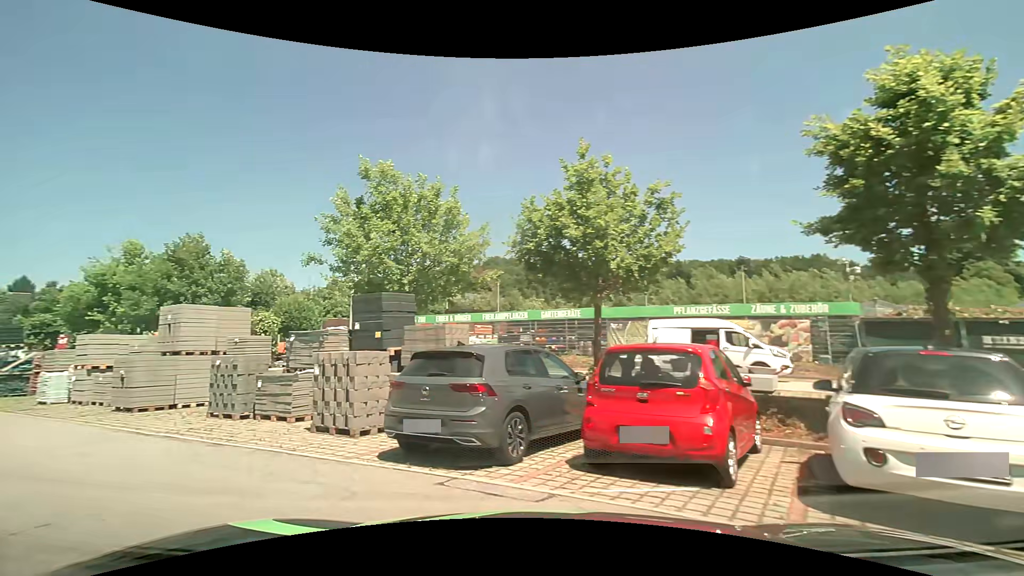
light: Day
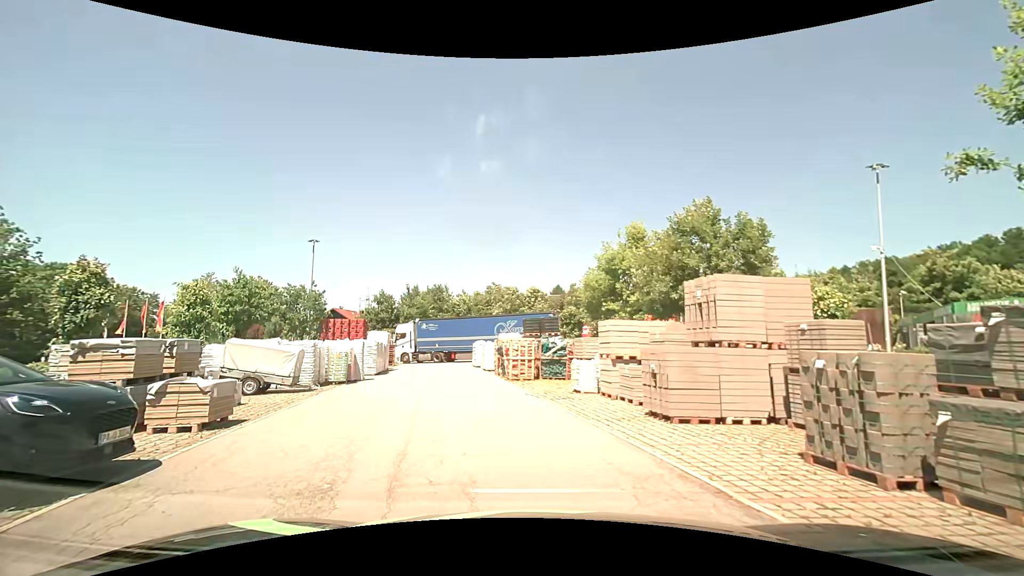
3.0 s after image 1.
(-3.0, +5.3) m; -50°
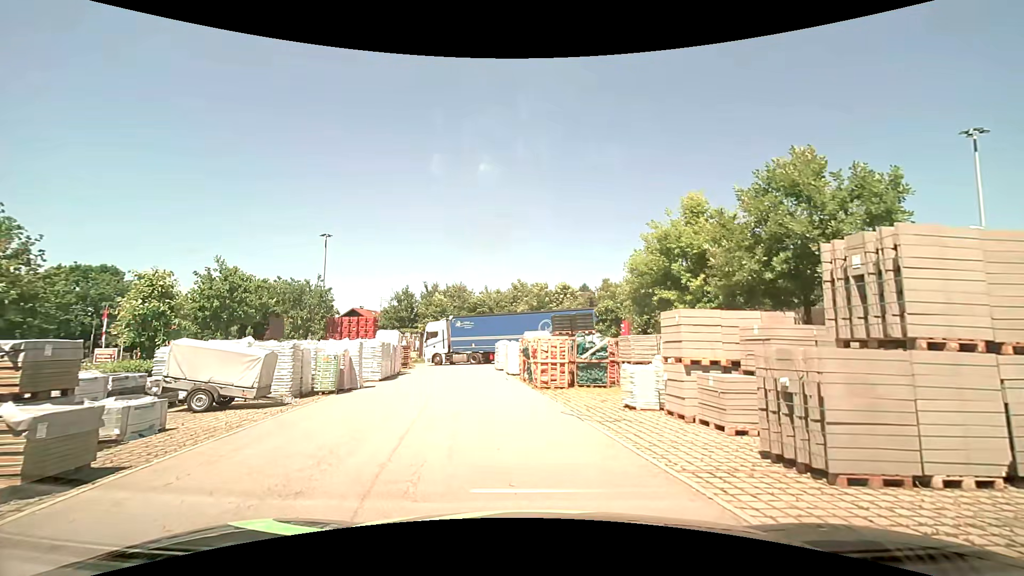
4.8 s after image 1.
(-0.3, +3.9) m; -5°
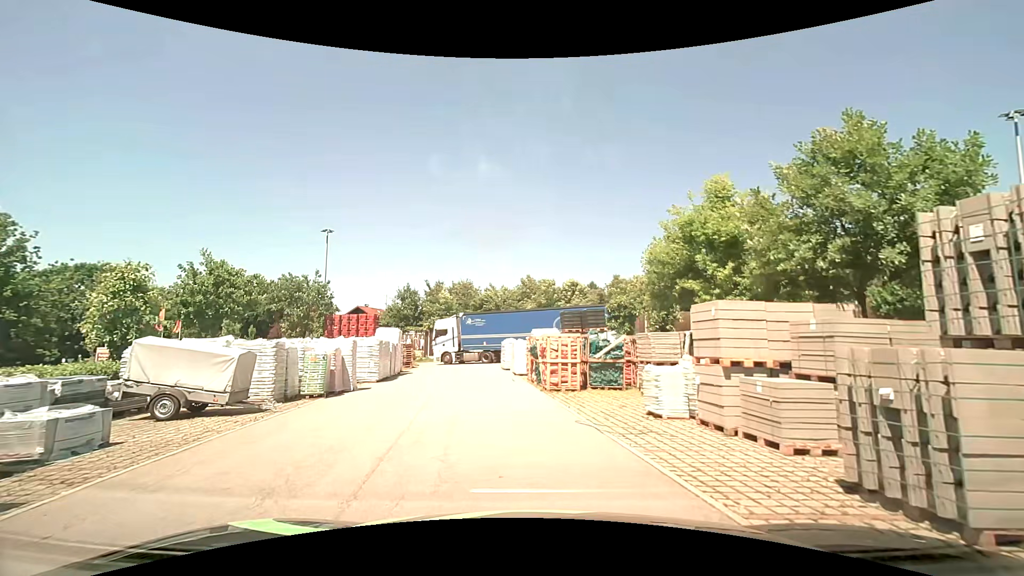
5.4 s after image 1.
(0.0, +1.5) m; -1°
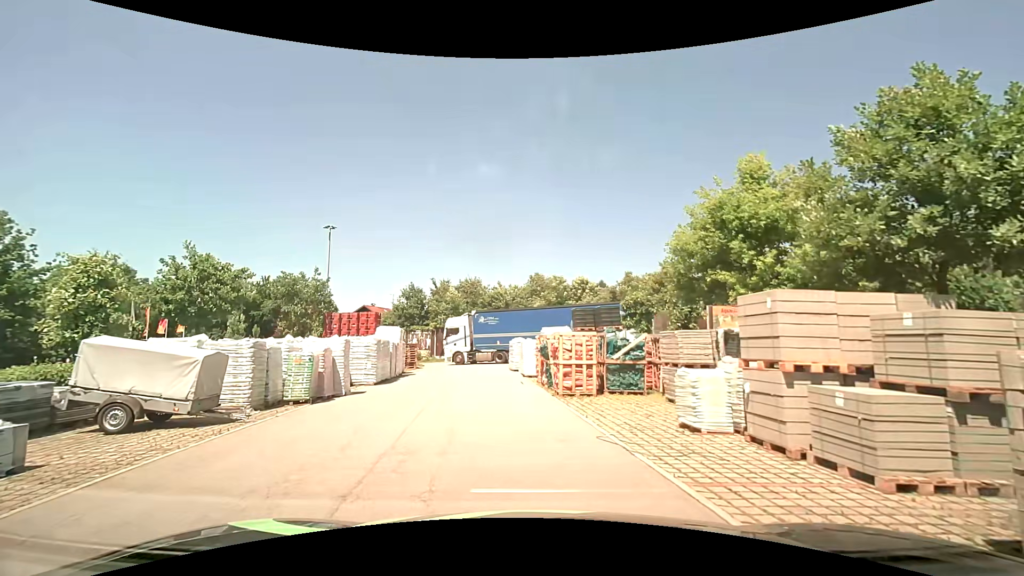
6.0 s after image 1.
(0.0, +1.6) m; 0°
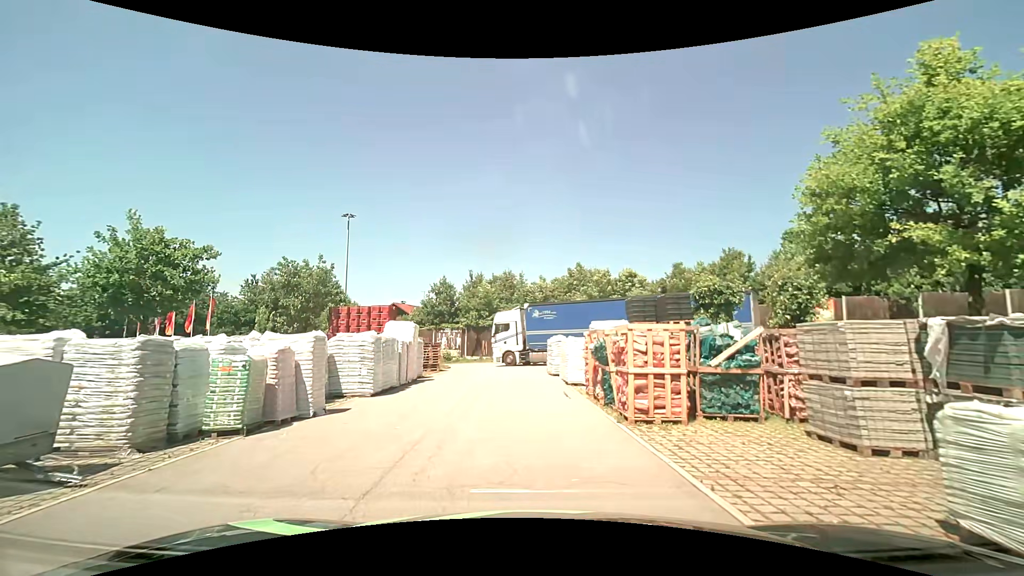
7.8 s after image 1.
(-0.2, +4.6) m; -4°
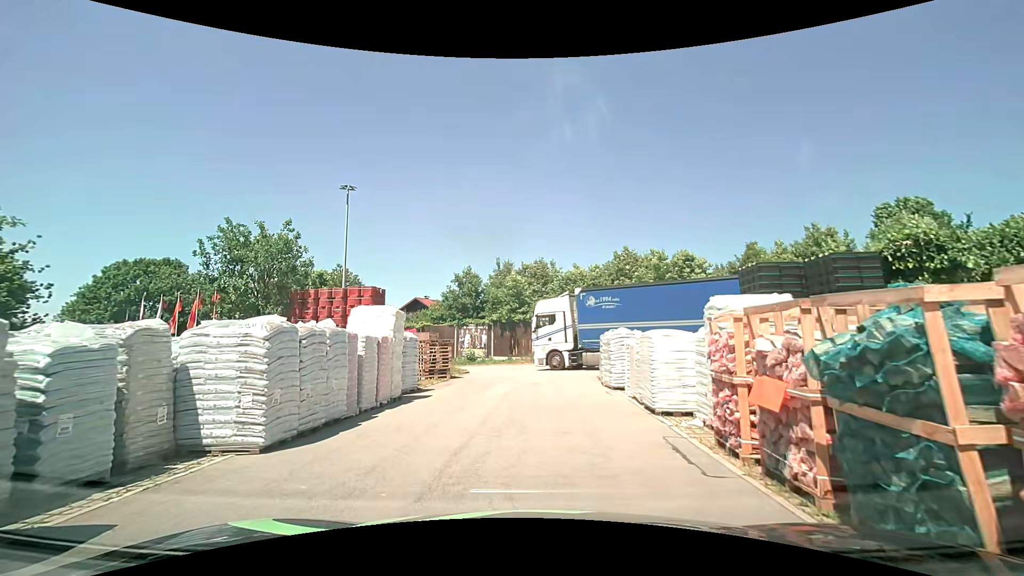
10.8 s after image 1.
(-0.4, +7.5) m; -5°
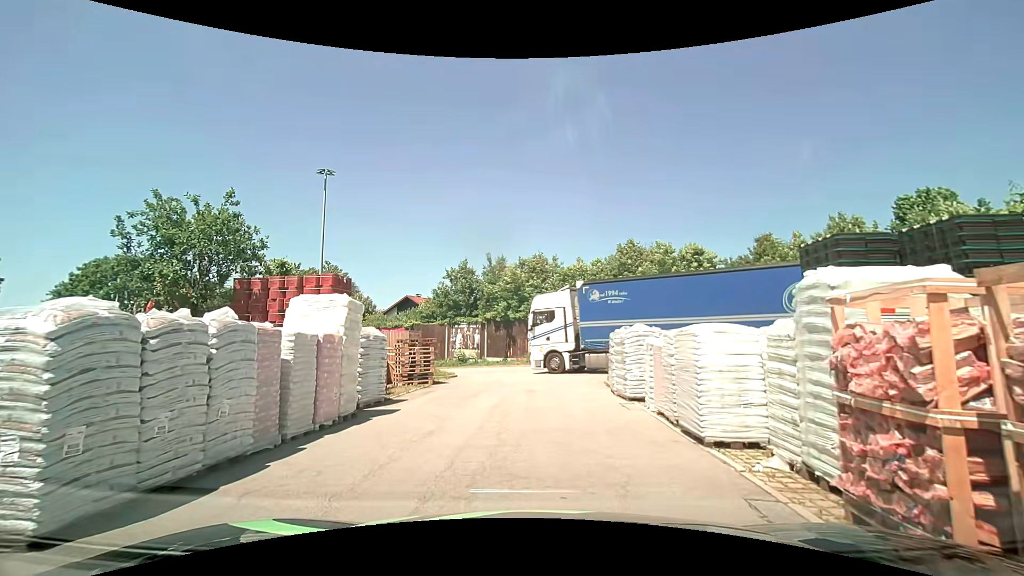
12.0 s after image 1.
(0.0, +2.9) m; 0°
